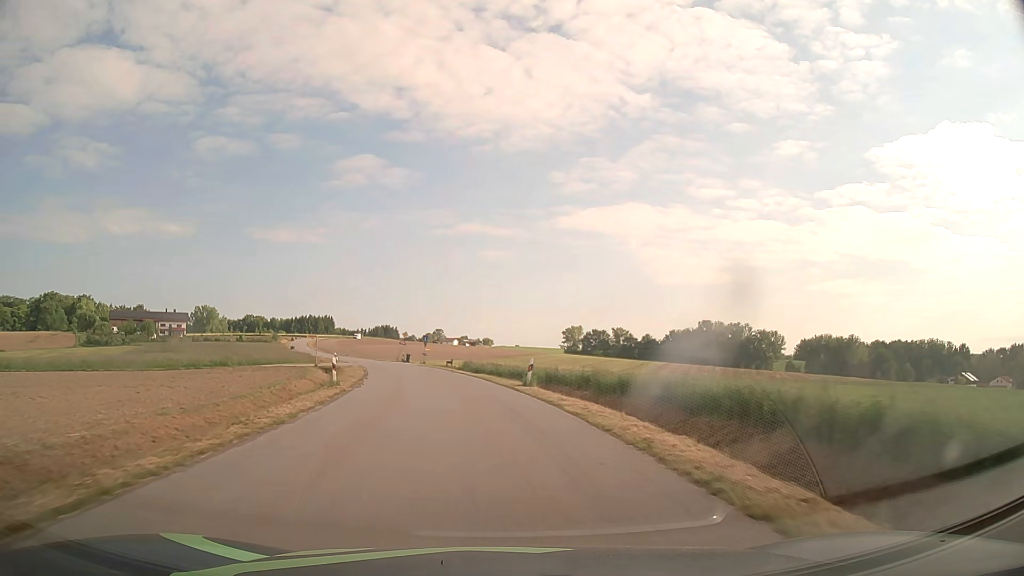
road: tertiary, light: Day
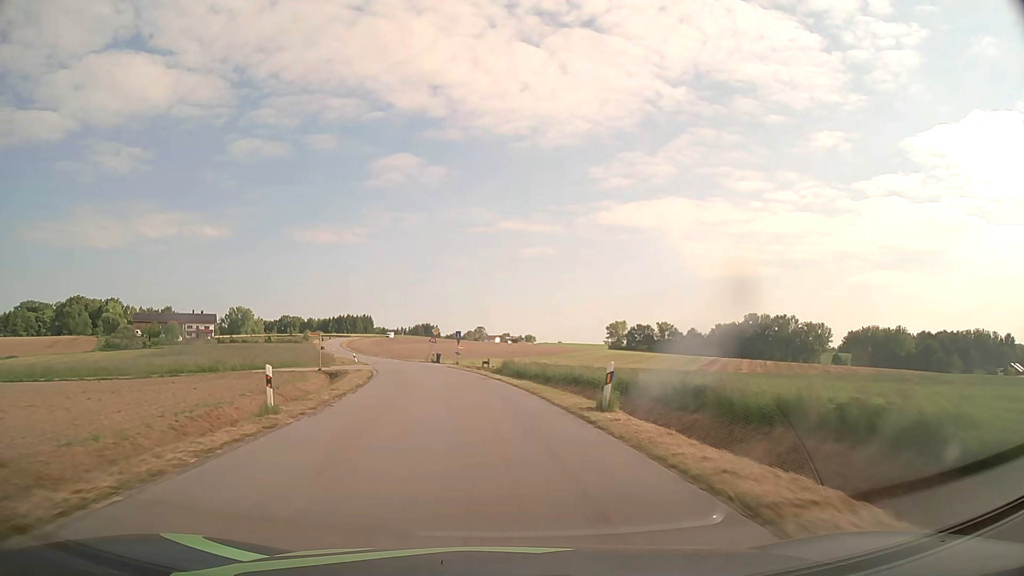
(-0.3, +10.3) m; -4°
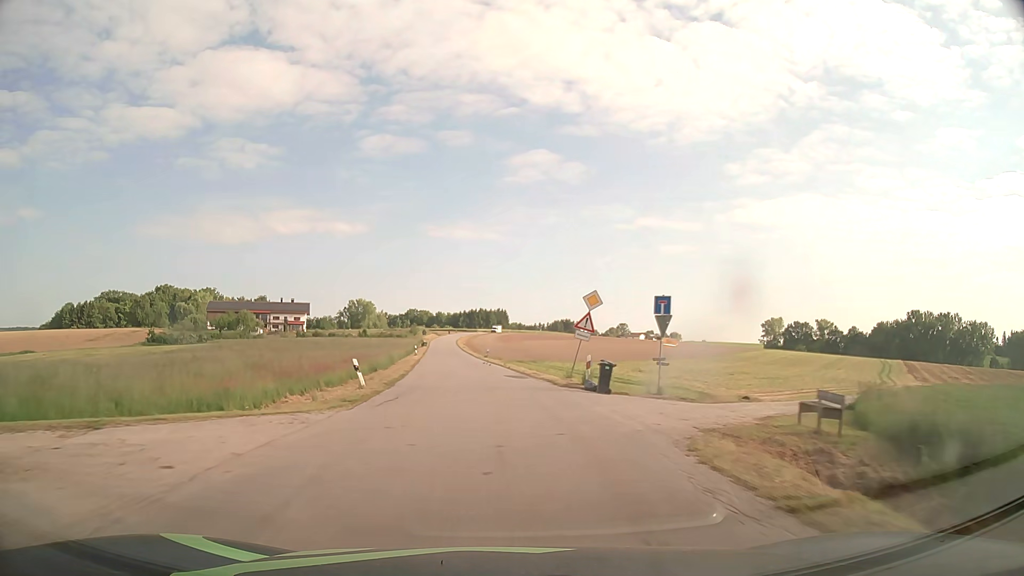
(-4.8, +42.3) m; -12°
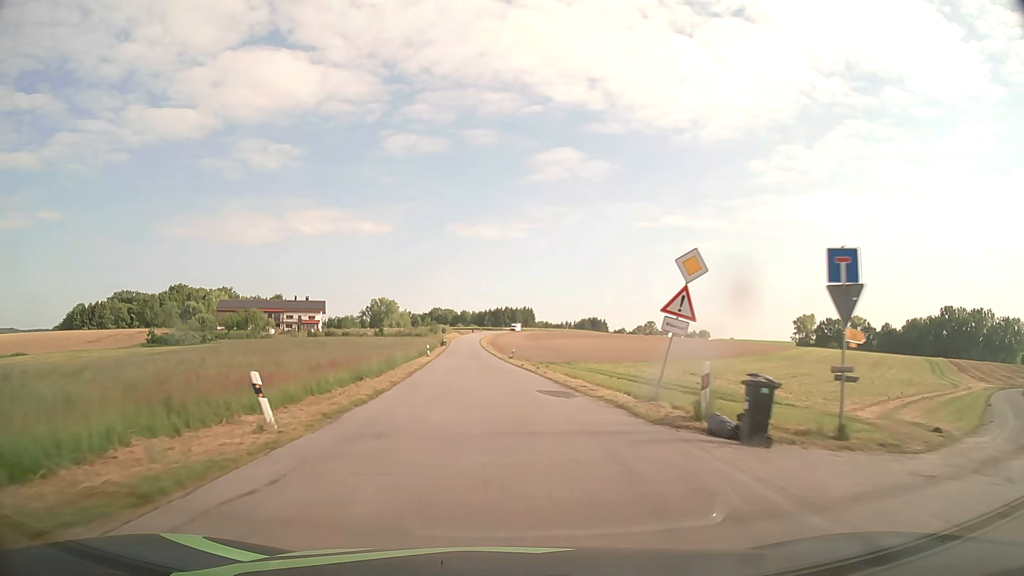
(-0.2, +10.9) m; -2°
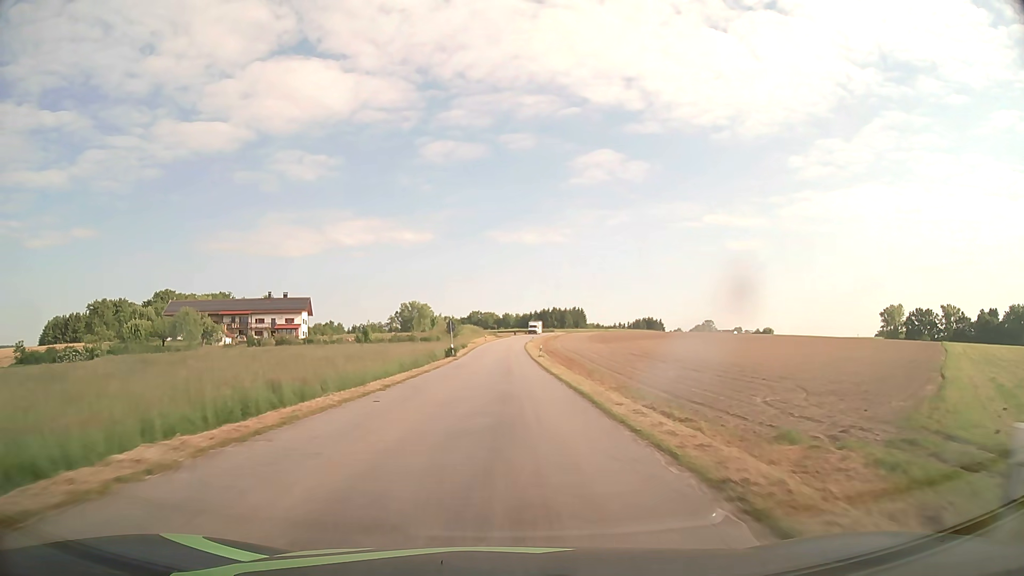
(-2.2, +55.4) m; -4°
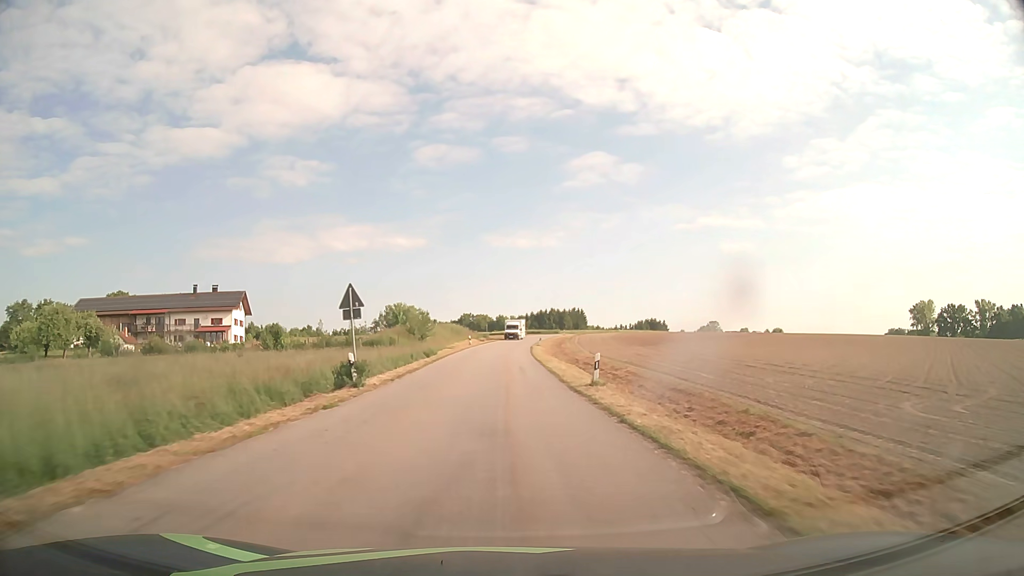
(0.0, +34.5) m; +1°
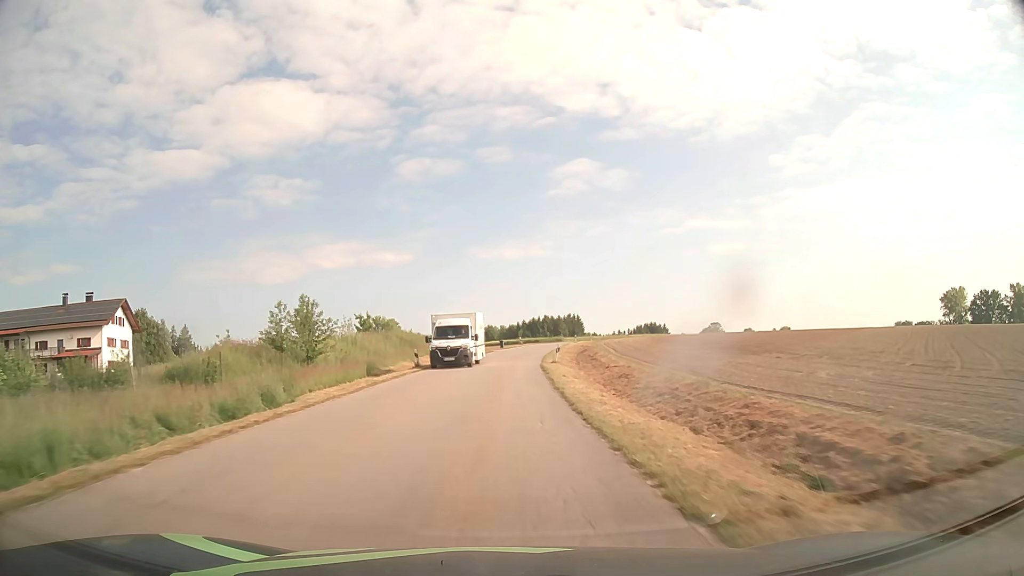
(+0.4, +34.9) m; +1°
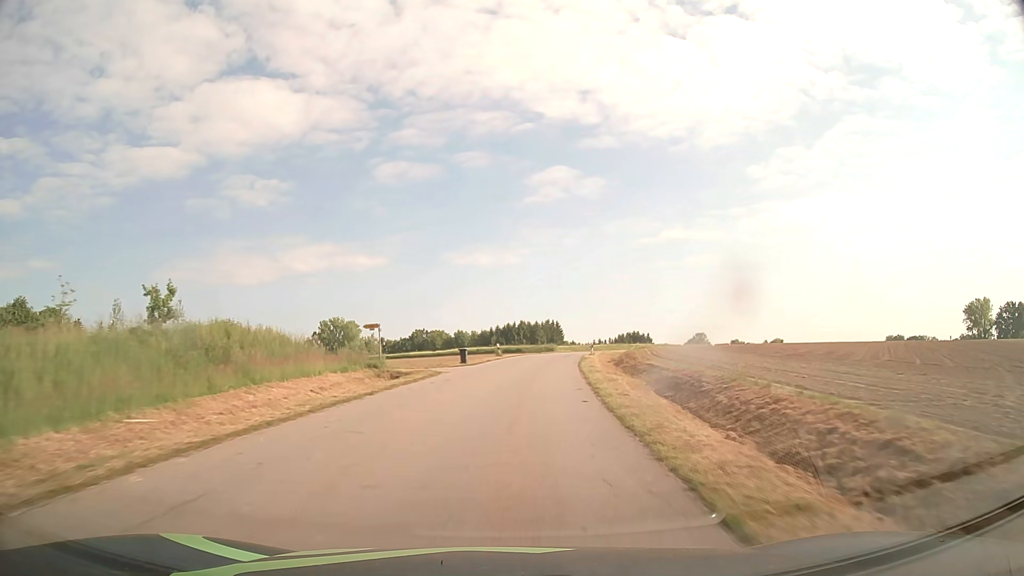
(+0.1, +34.8) m; +2°
(0, +10) (+1, +20) (+1, +30) (+2, +40) (+4, +50) (+5, +60) (+7, +69) (+10, +79) (+13, +89) (+16, +98) m
